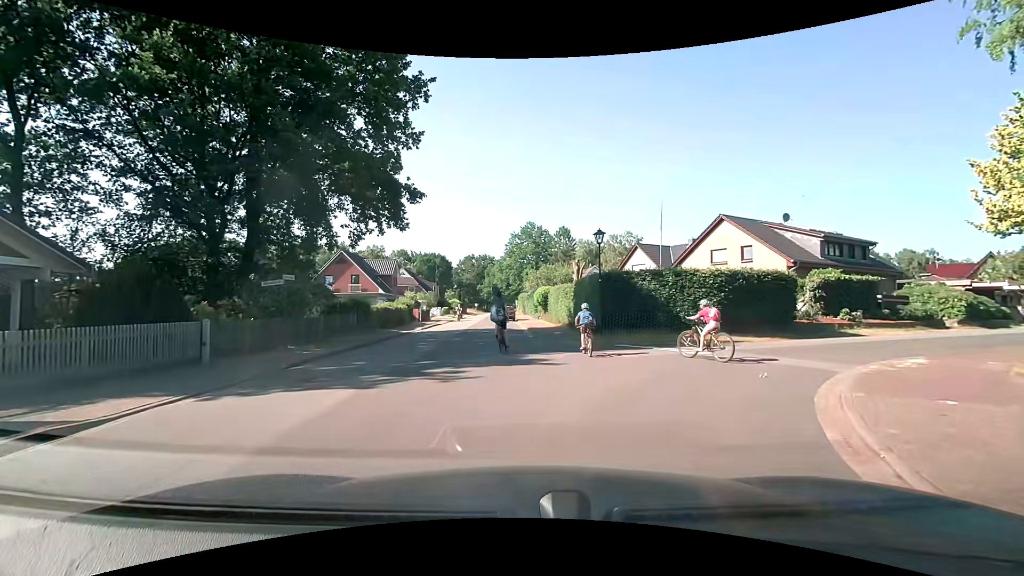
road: unclassified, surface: asphalt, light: Day
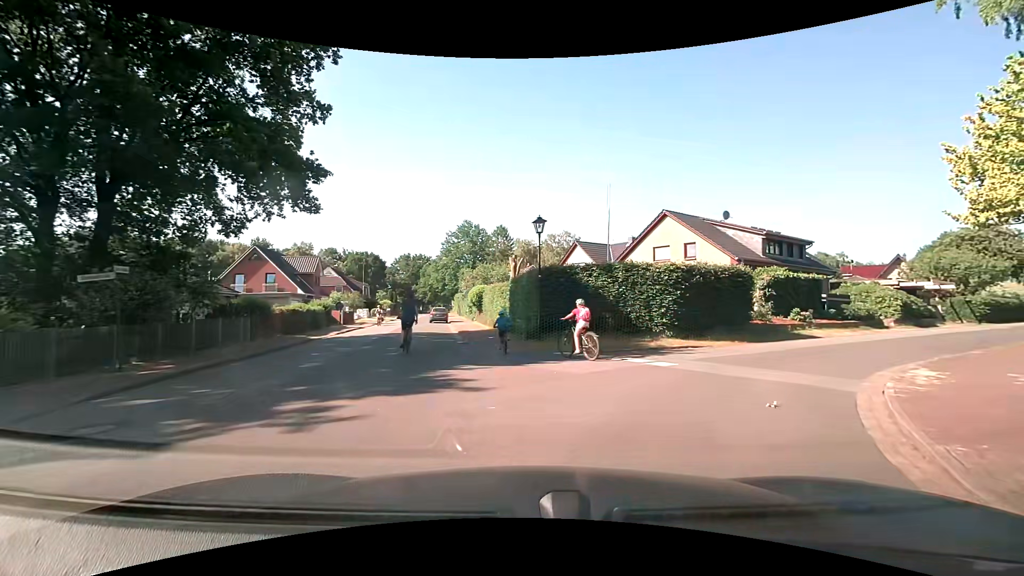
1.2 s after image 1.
(+0.2, +3.5) m; +7°
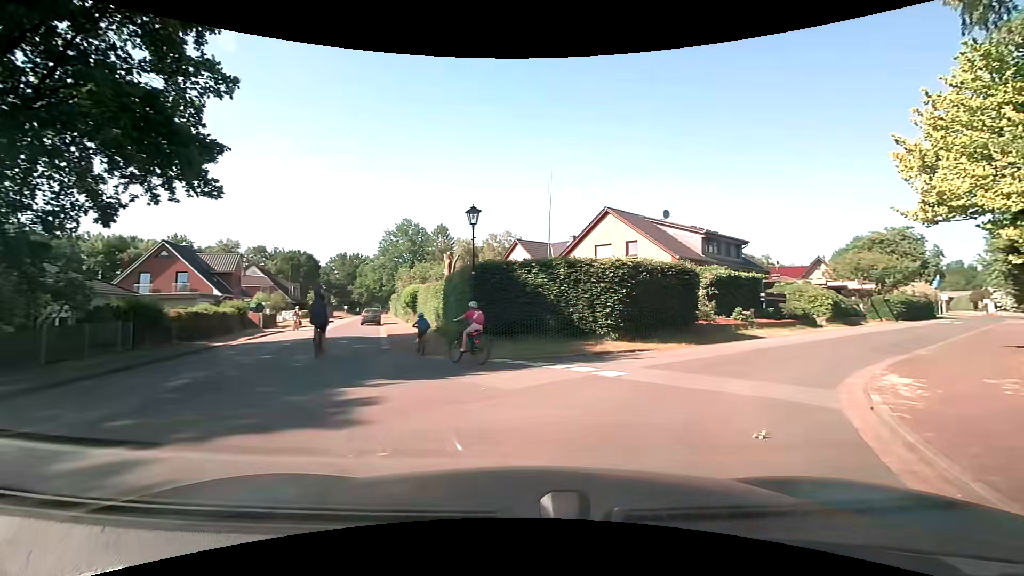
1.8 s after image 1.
(+0.1, +2.0) m; +6°
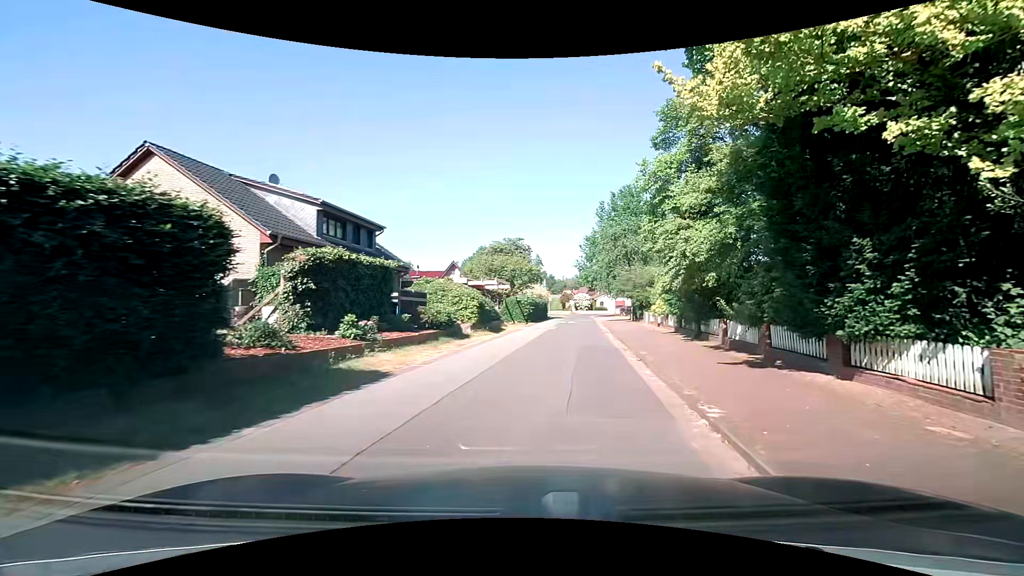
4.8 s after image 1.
(+4.5, +11.6) m; +39°
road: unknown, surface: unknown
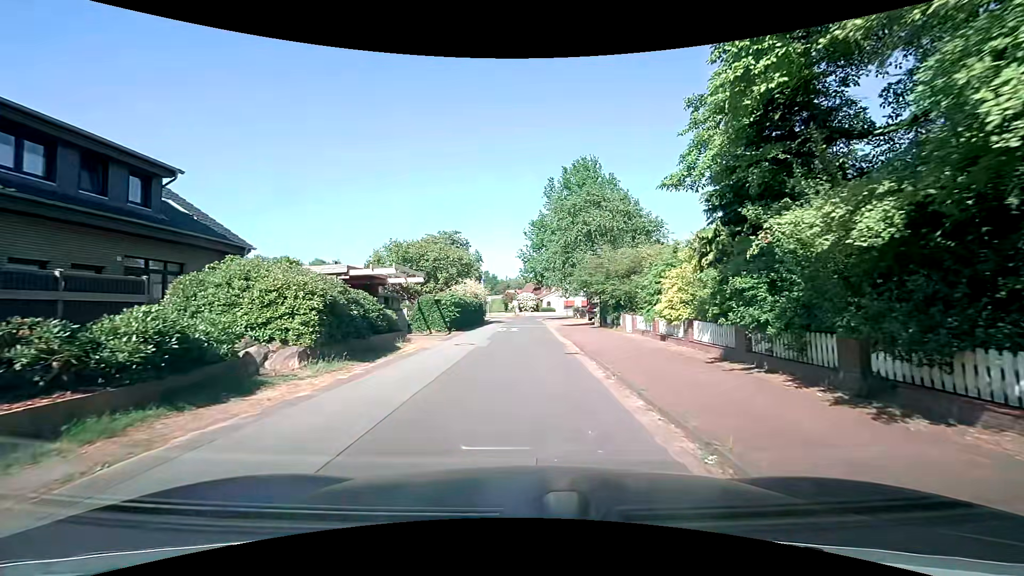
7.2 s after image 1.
(+1.0, +12.3) m; +6°
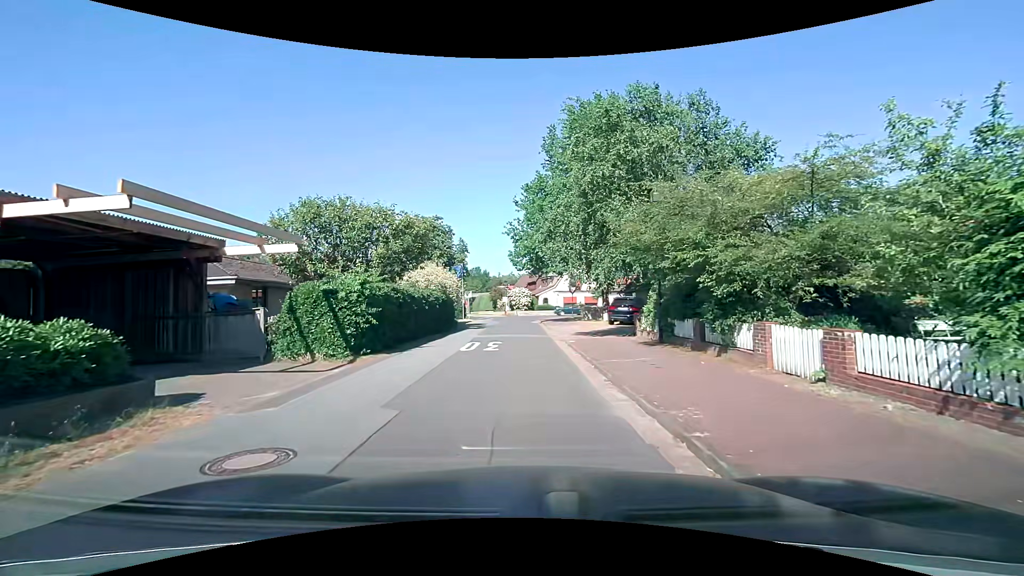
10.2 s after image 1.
(+0.4, +13.6) m; +1°
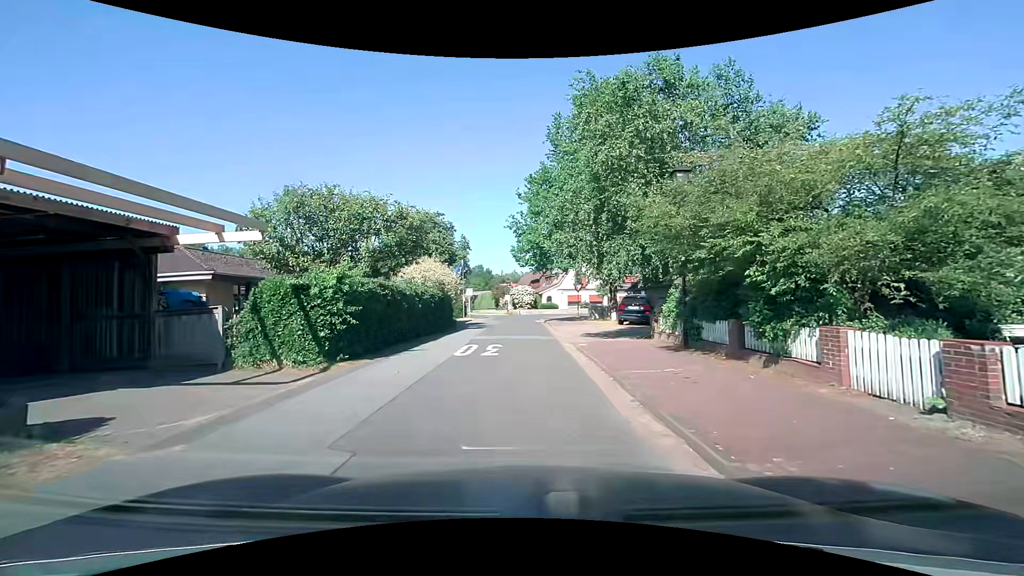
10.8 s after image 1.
(0.0, +1.8) m; 0°
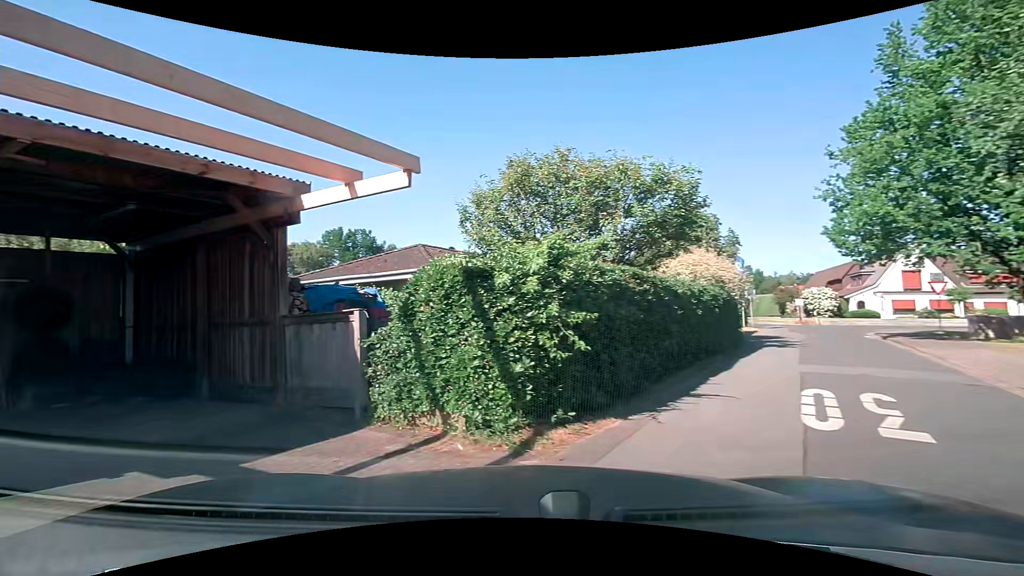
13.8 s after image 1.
(-0.9, +6.5) m; -28°
